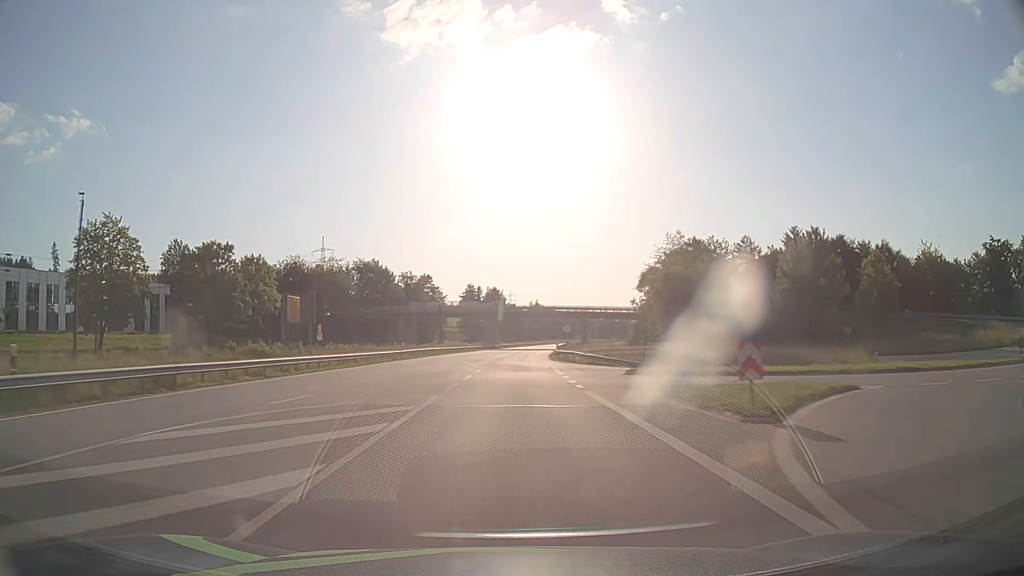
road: primary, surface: asphalt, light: Day
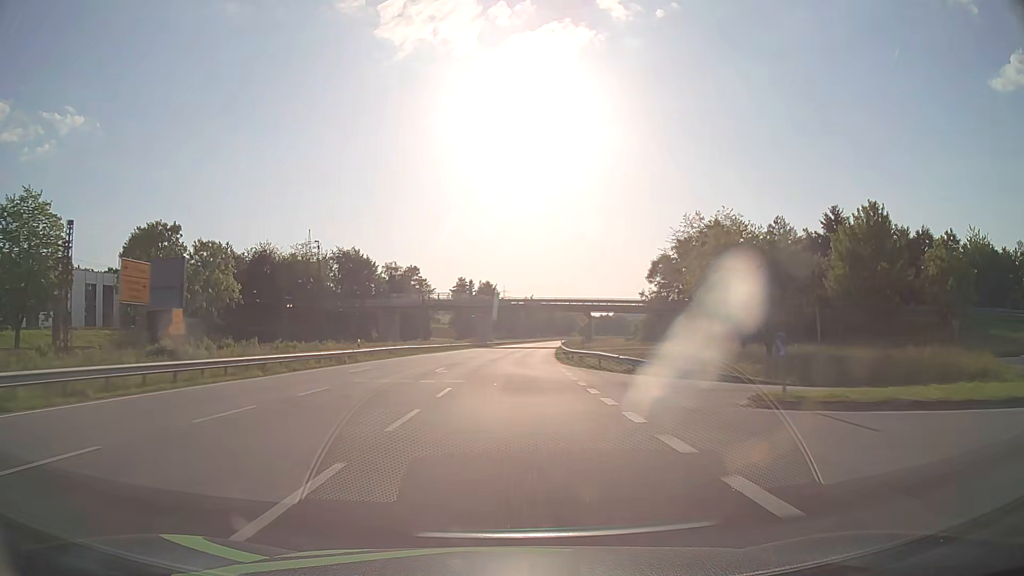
(+0.1, +15.8) m; +1°
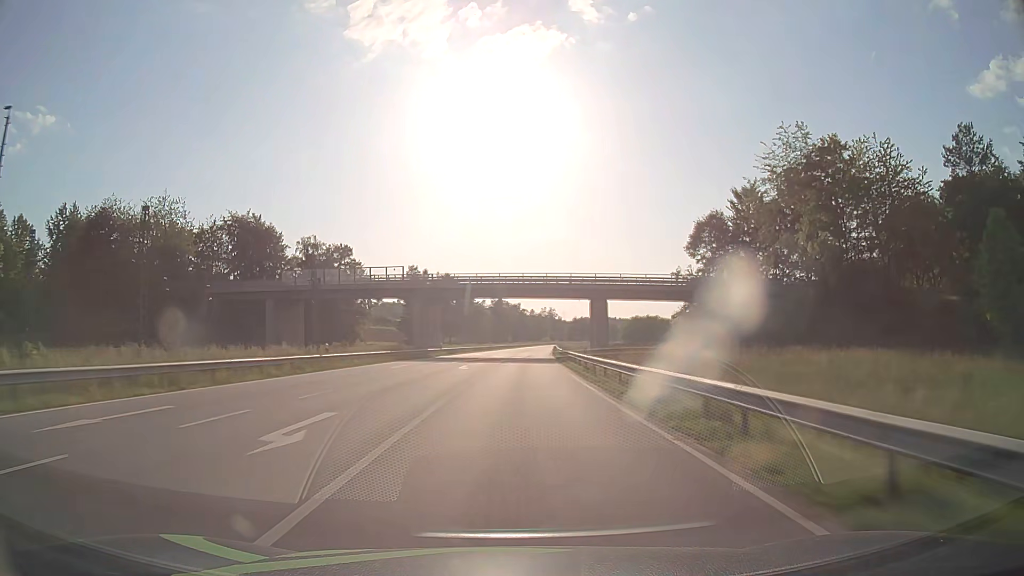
(+0.9, +47.5) m; +3°
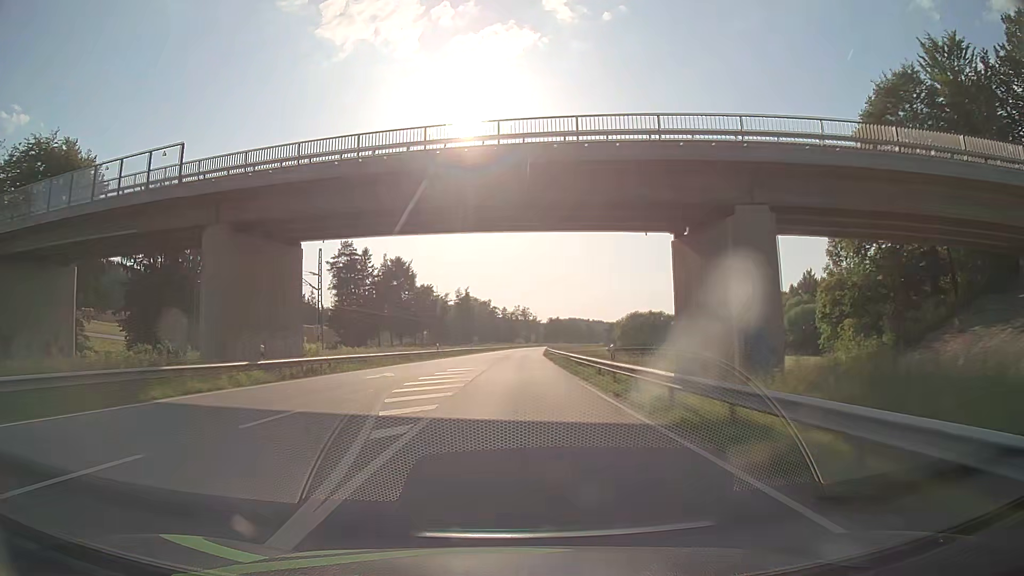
(+1.1, +47.4) m; +2°
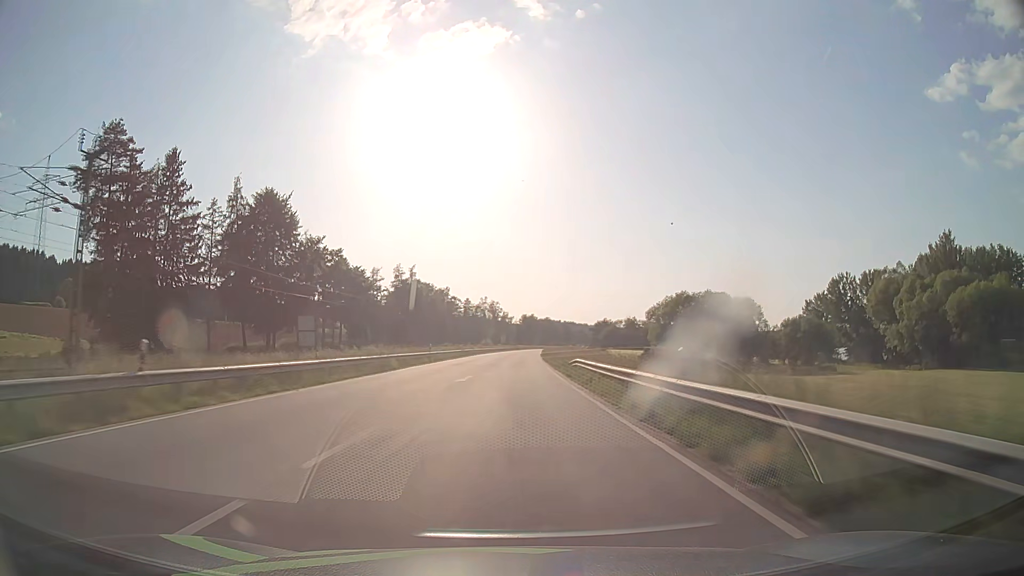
(+2.1, +78.9) m; +3°
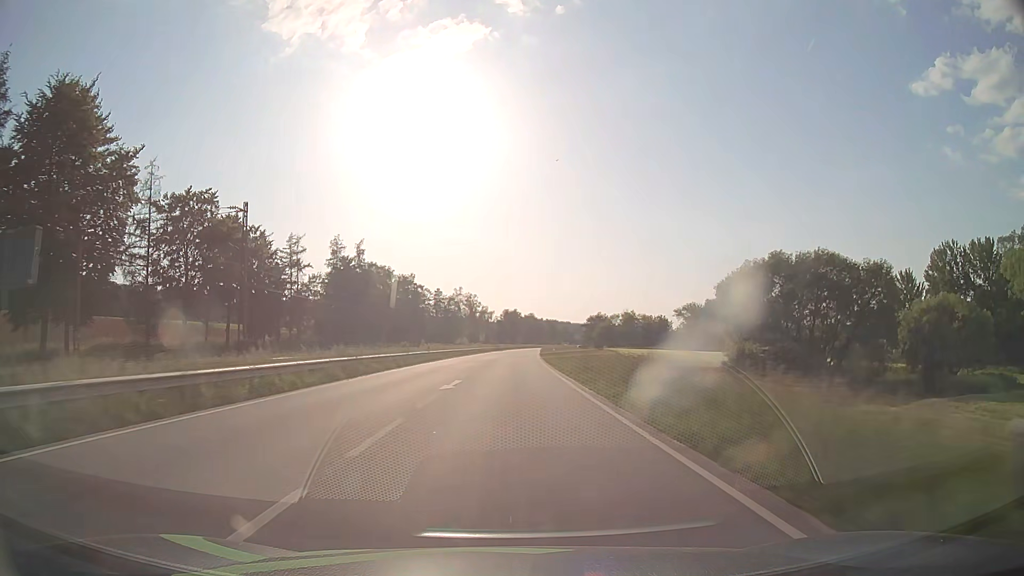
(+0.7, +47.4) m; +2°
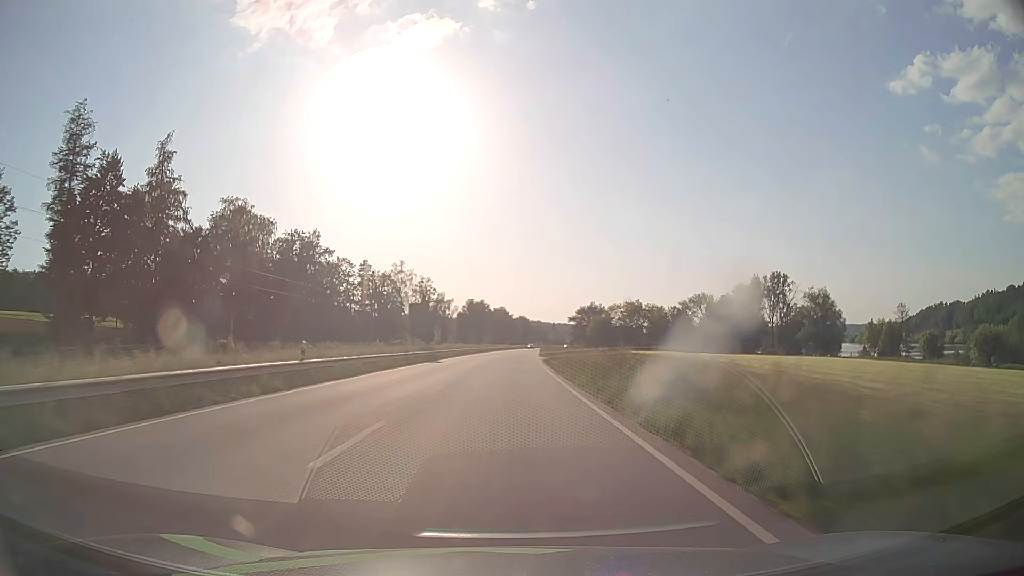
(+1.8, +78.9) m; +3°
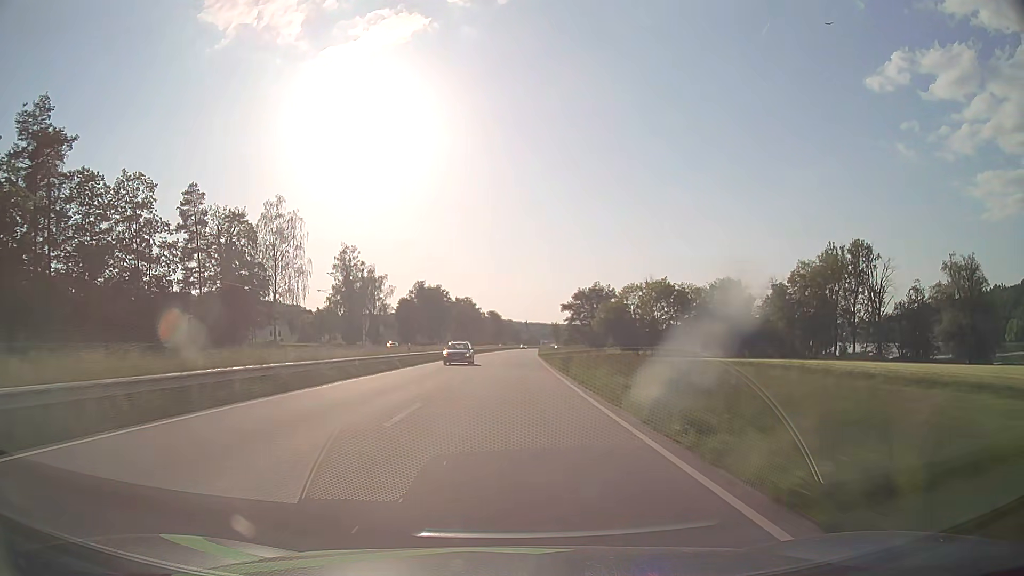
(+1.6, +78.9) m; +3°
(0, +10) (0, +20) (0, +30) (0, +40) (+1, +50) (+1, +60) (+1, +70) (+2, +80) (+2, +90) (+2, +100) m
